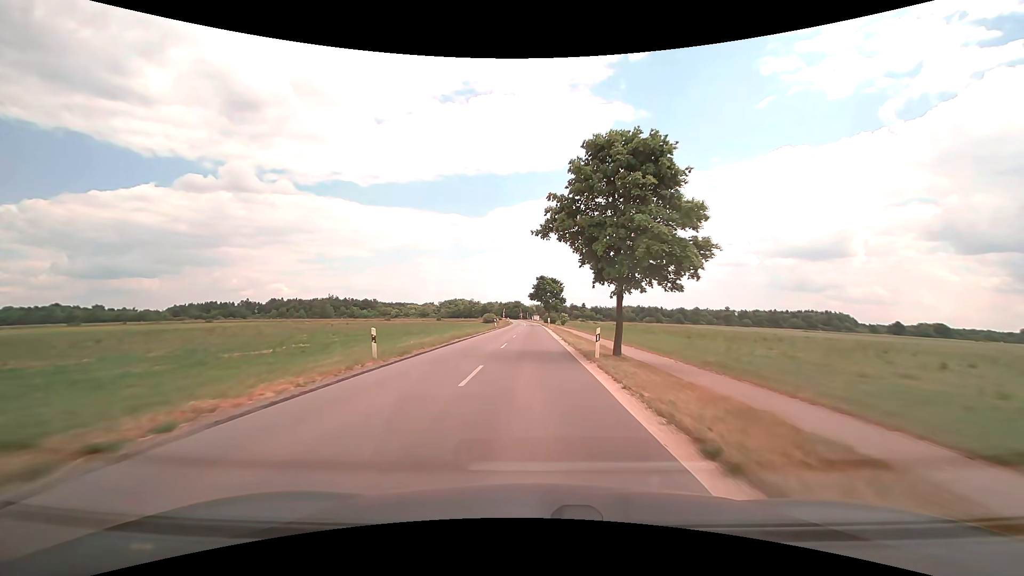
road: tertiary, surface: asphalt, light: Day
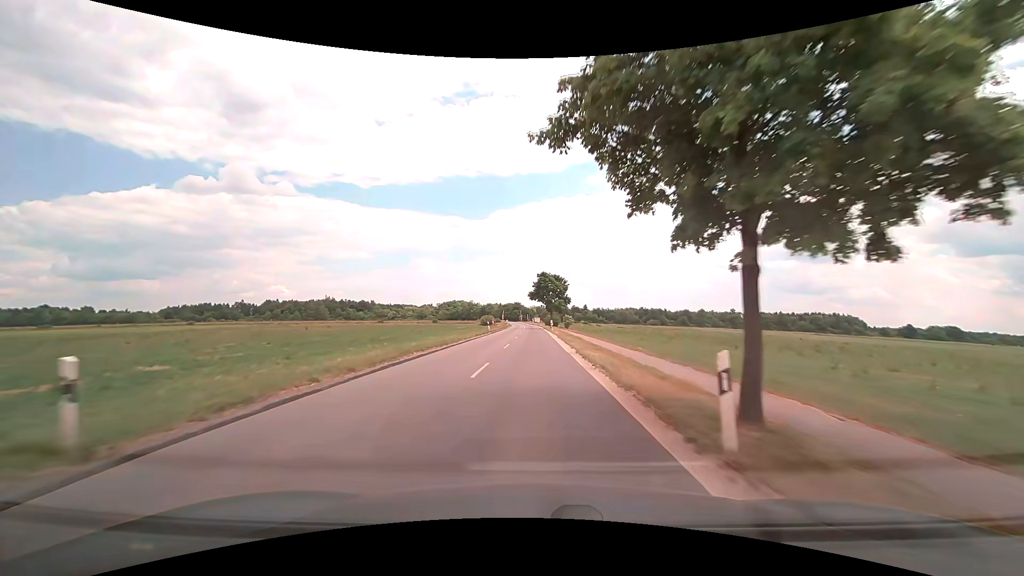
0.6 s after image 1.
(0.0, +10.3) m; 0°
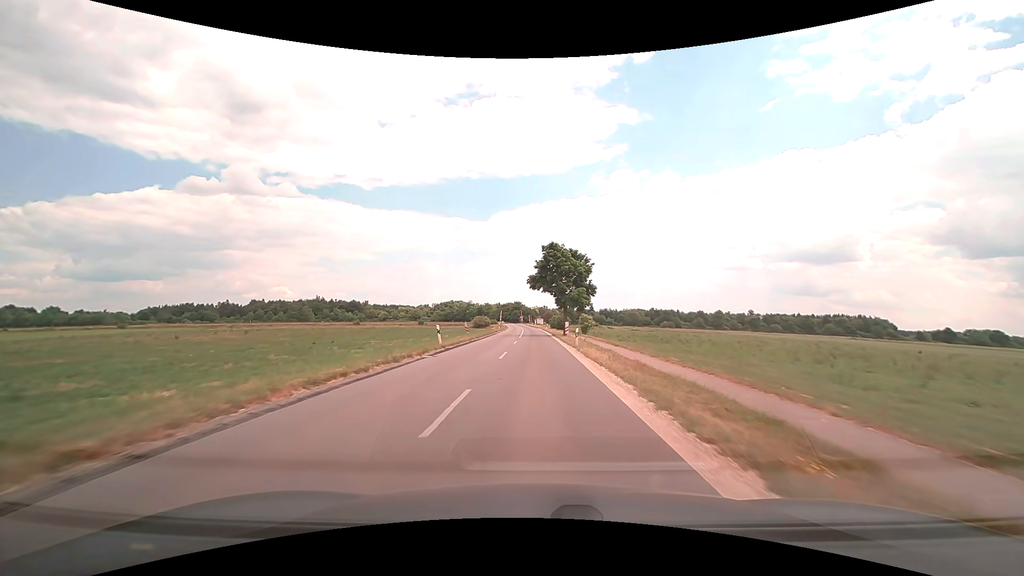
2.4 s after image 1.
(-0.1, +29.7) m; 0°
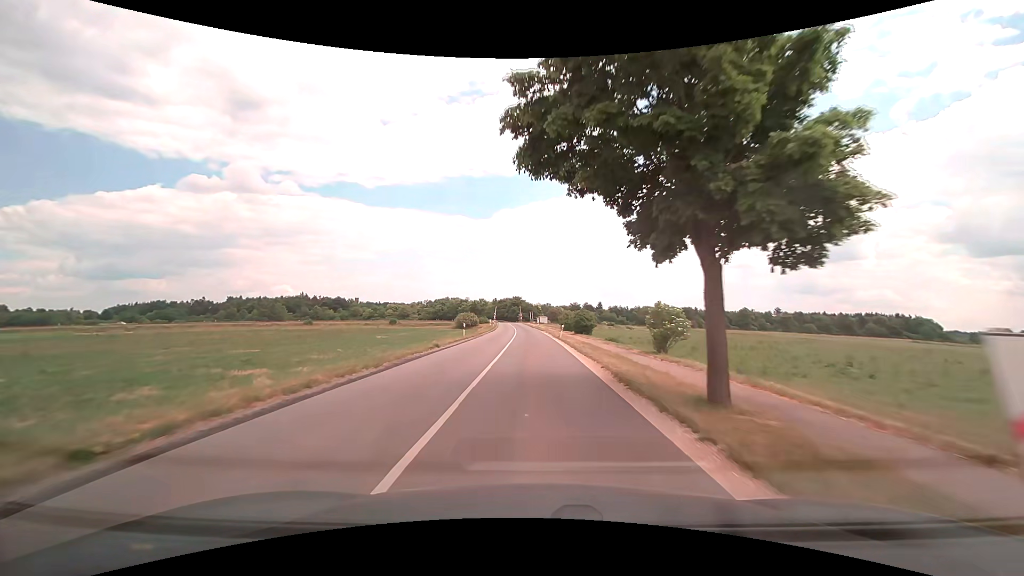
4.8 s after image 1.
(-0.1, +38.5) m; 0°
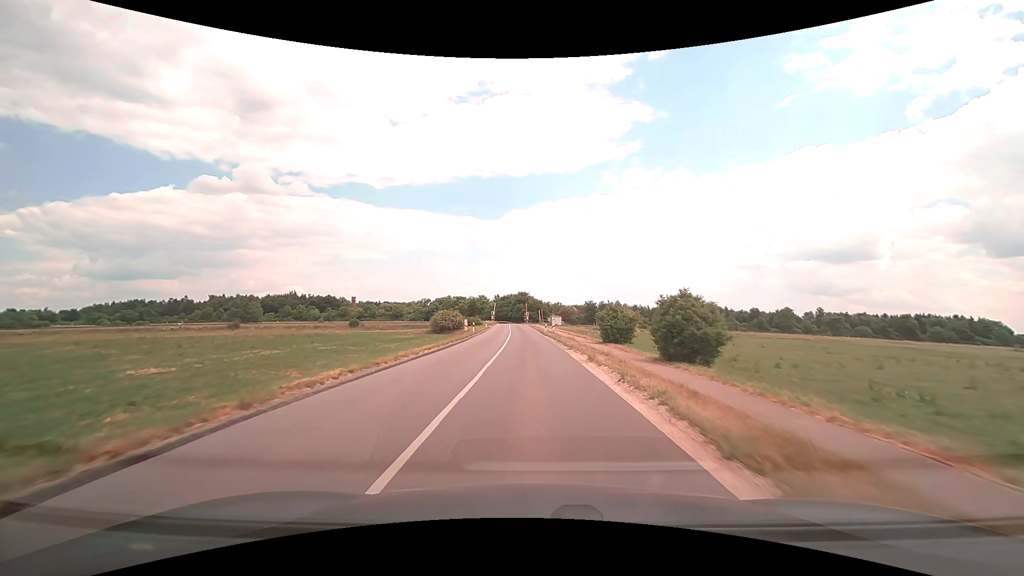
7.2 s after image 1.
(-0.3, +37.6) m; -1°
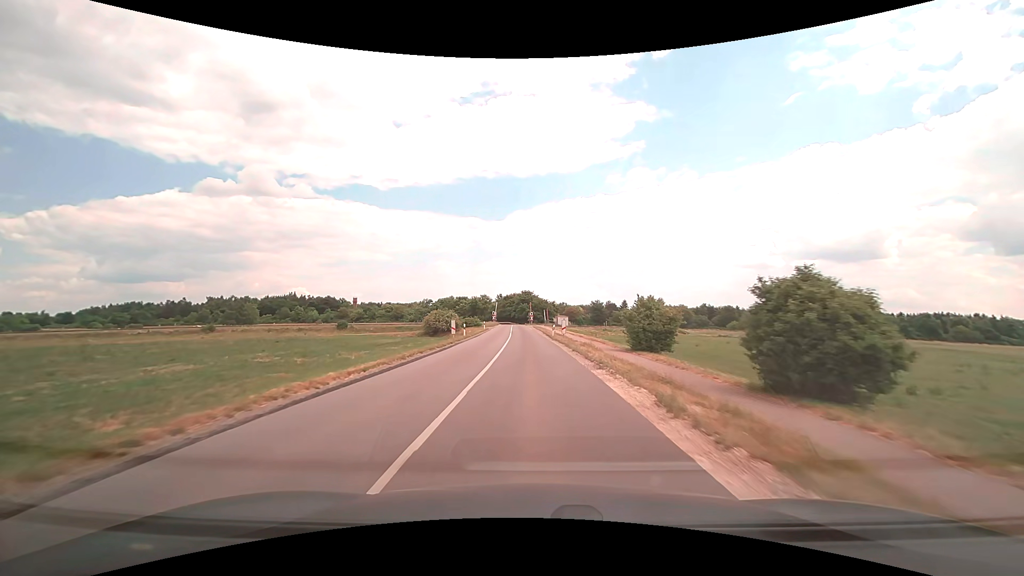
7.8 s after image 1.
(0.0, +9.3) m; 0°
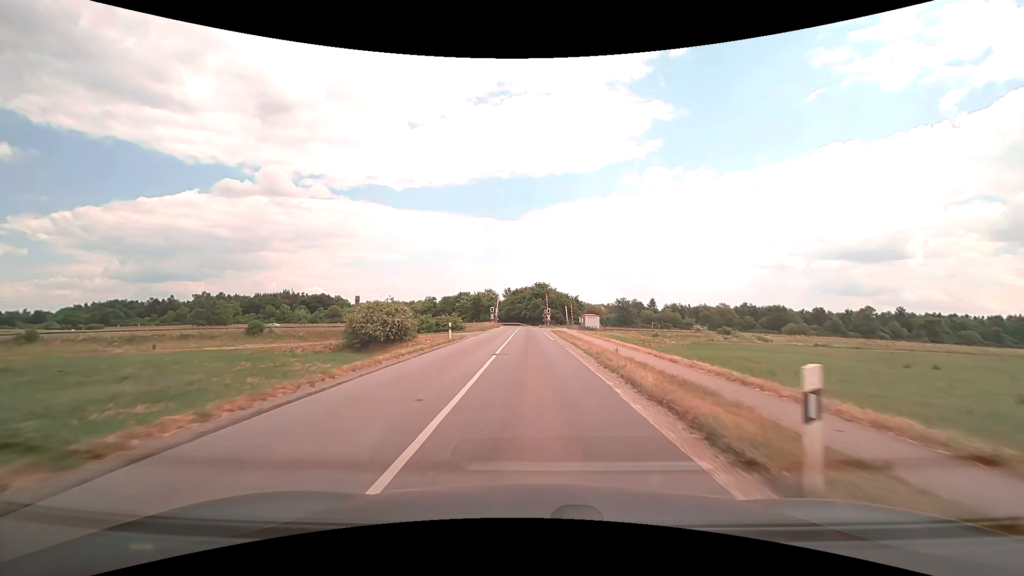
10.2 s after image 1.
(-0.7, +35.4) m; -2°
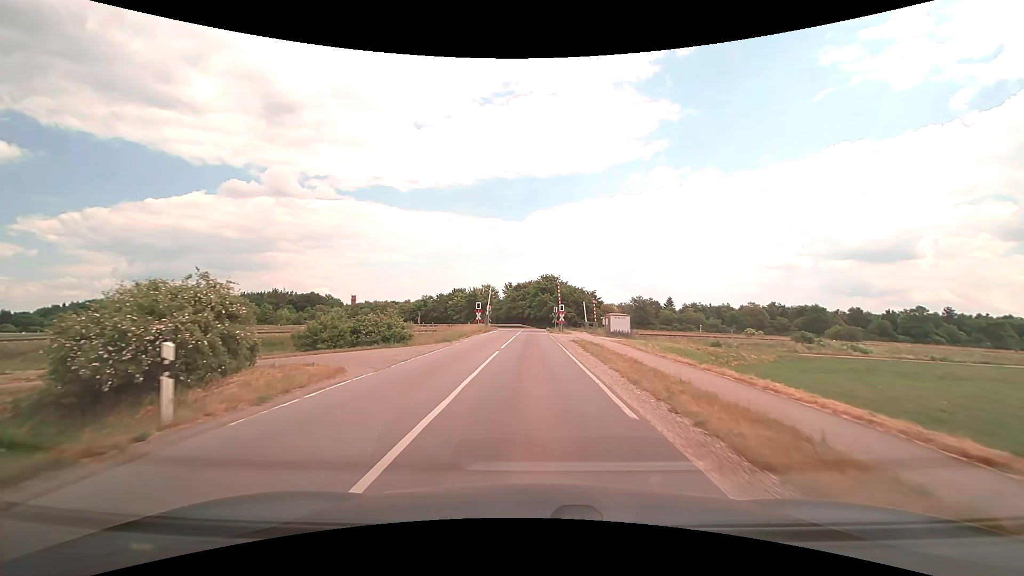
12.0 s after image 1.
(-0.1, +23.8) m; 0°
(0, +10) (0, +20) (0, +30) (0, +40) (0, +50) (0, +60) (0, +70) (-1, +80) (-3, +90) (-5, +100) m
